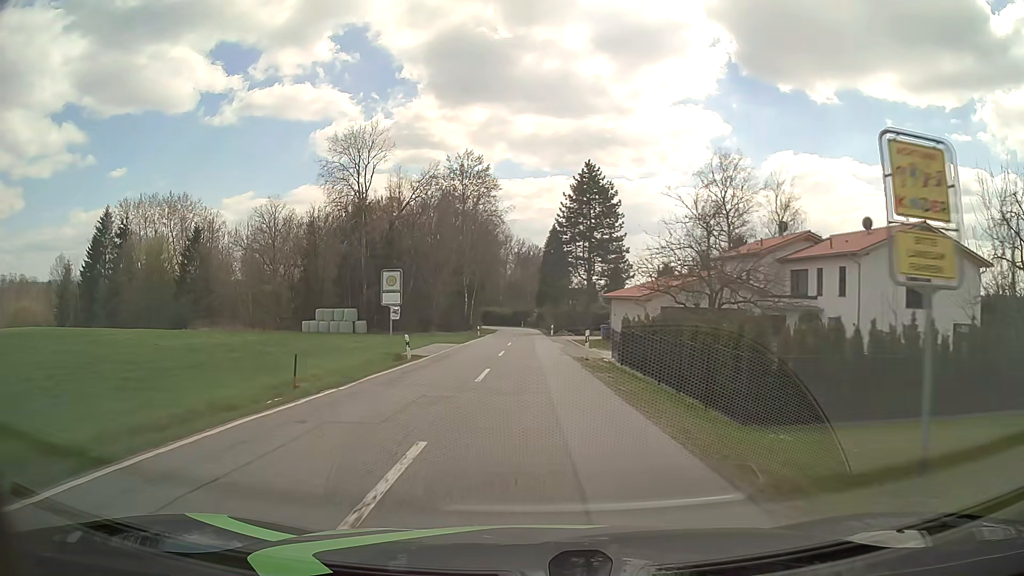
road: tertiary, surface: asphalt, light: Day
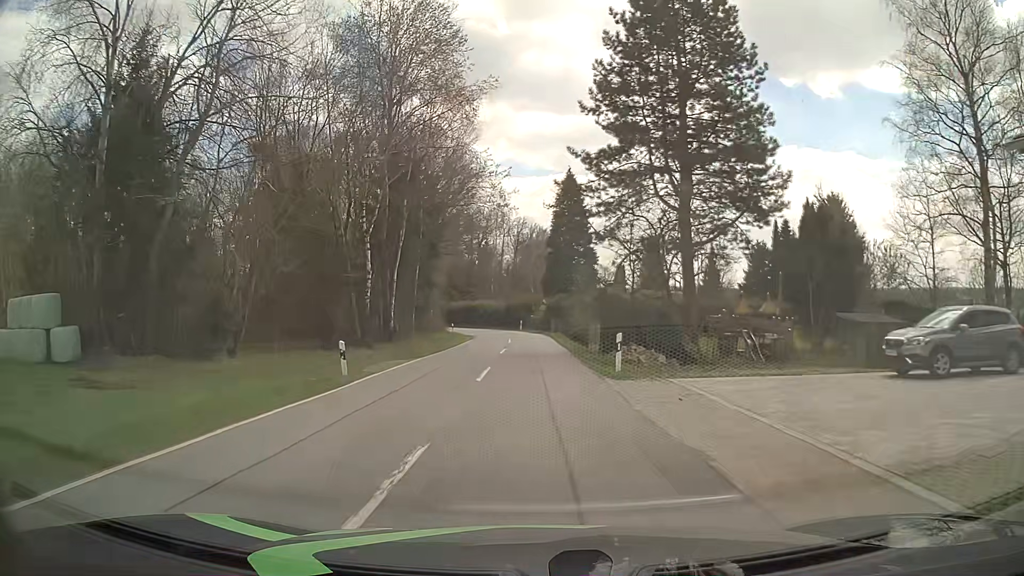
(-0.1, +46.6) m; 0°
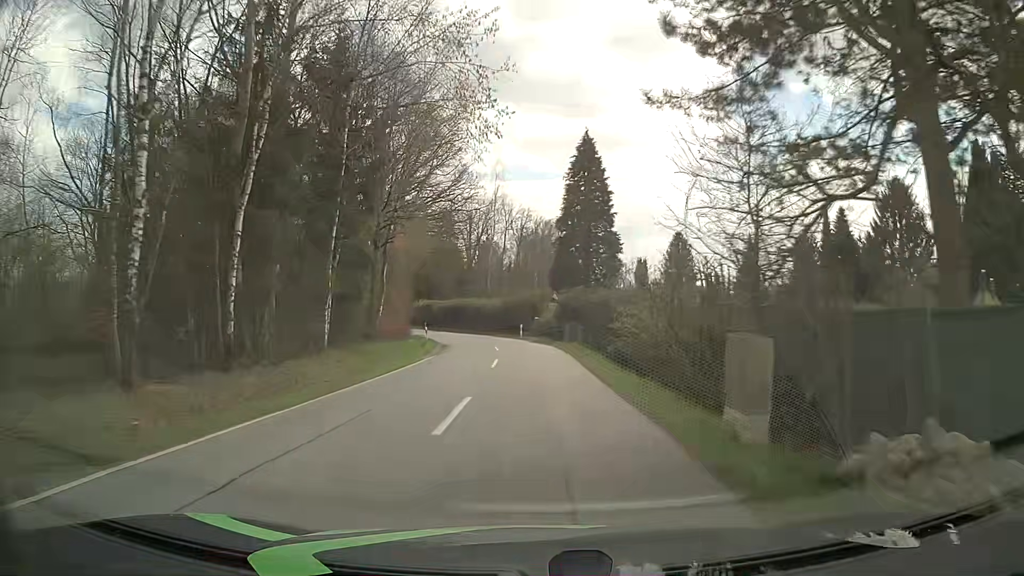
(0.0, +18.7) m; 0°
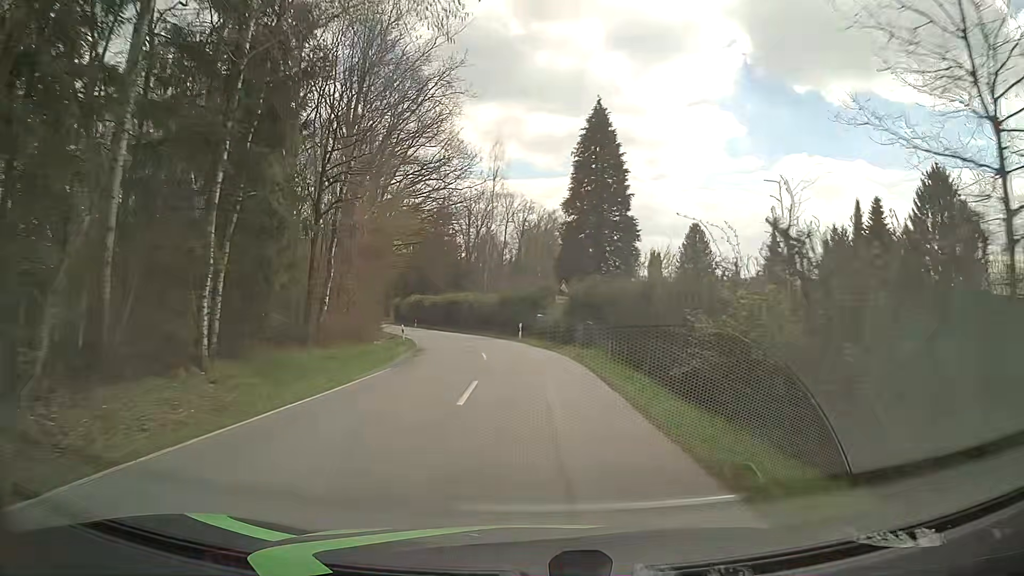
(0.0, +9.3) m; -1°
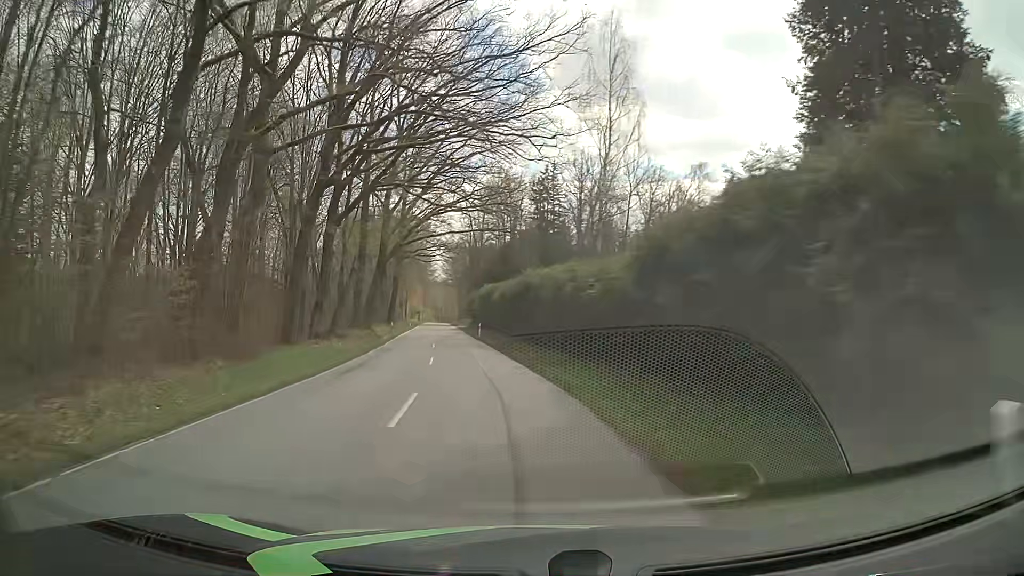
(-1.7, +37.1) m; -9°
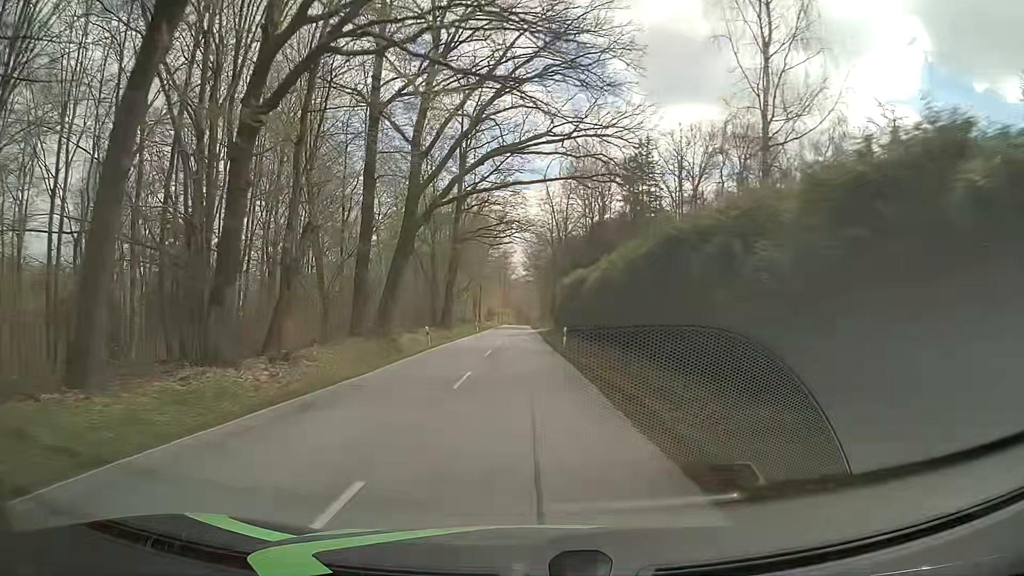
(-1.3, +18.5) m; -8°
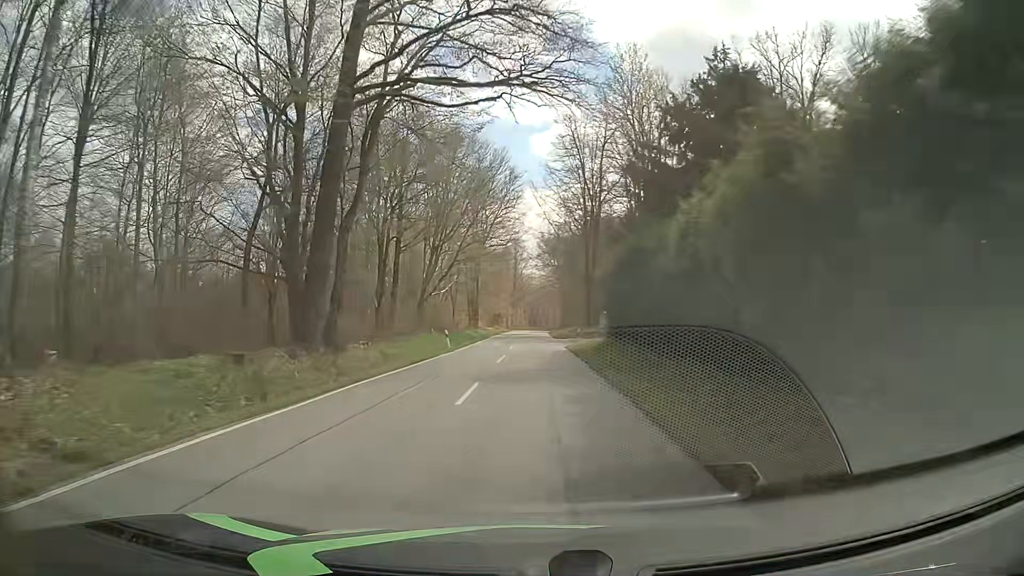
(-0.5, +37.3) m; -2°
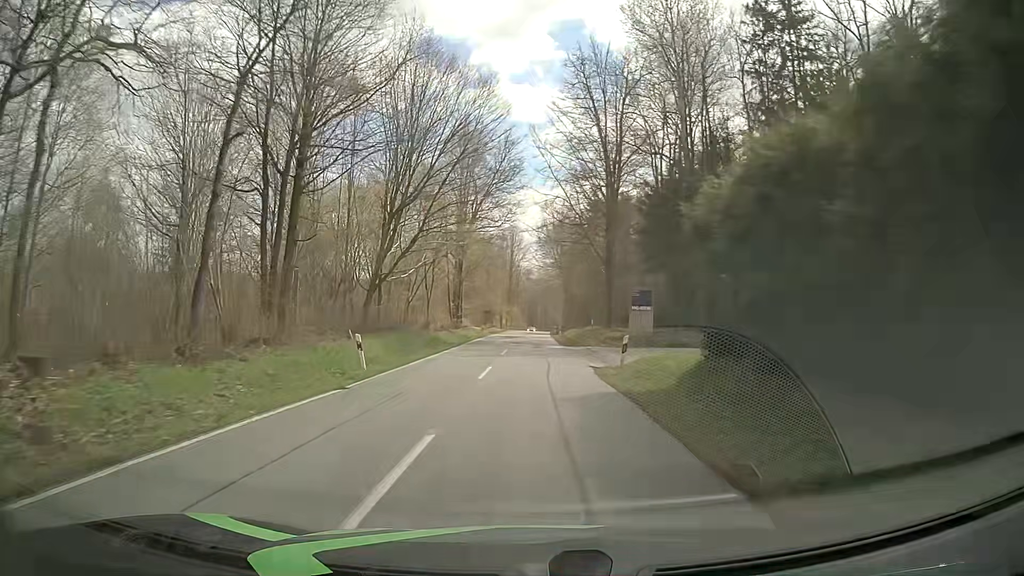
(+0.2, +18.6) m; 0°
